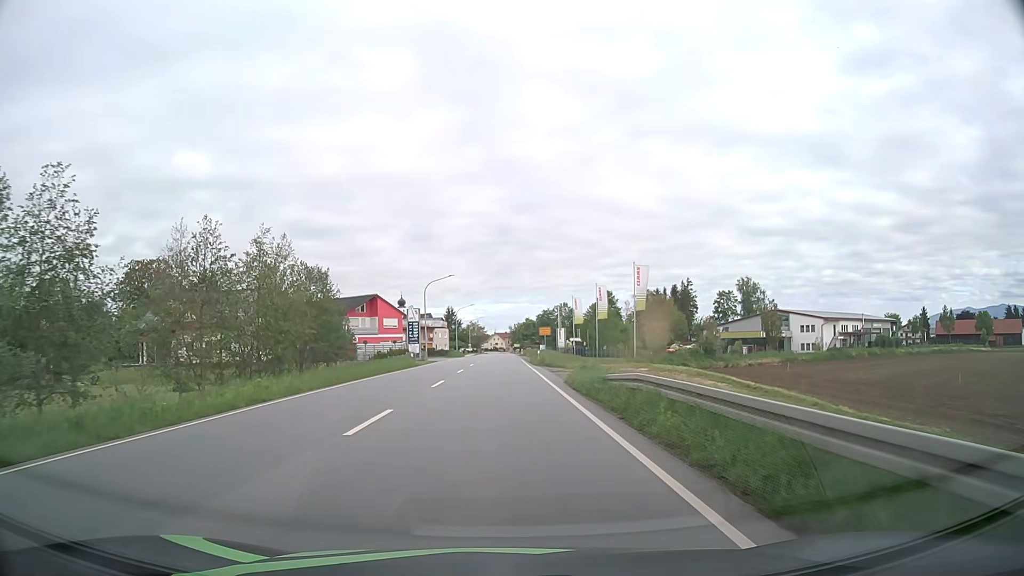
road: primary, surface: asphalt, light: Day
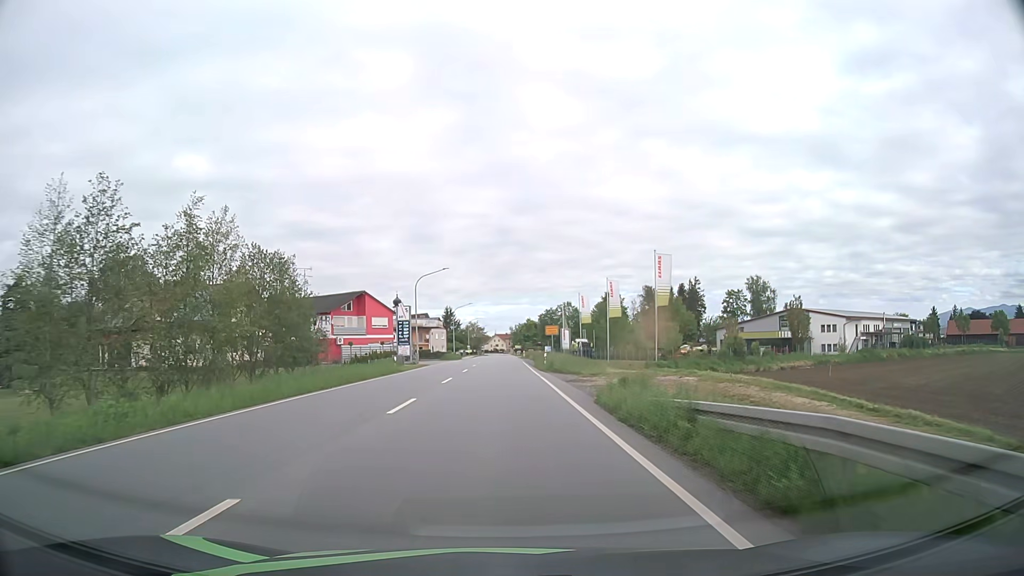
(0.0, +8.3) m; 0°
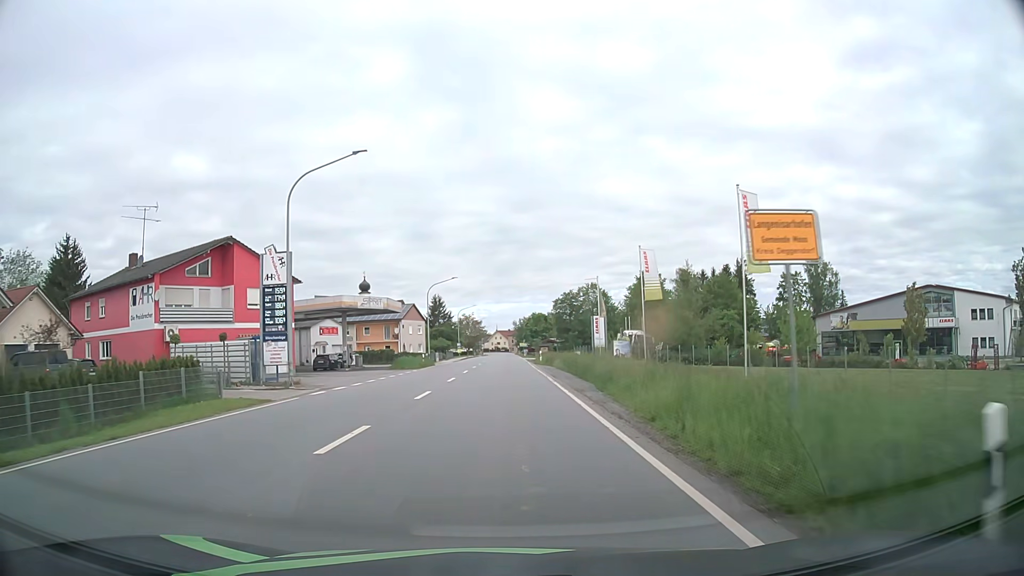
(-0.1, +41.7) m; 0°
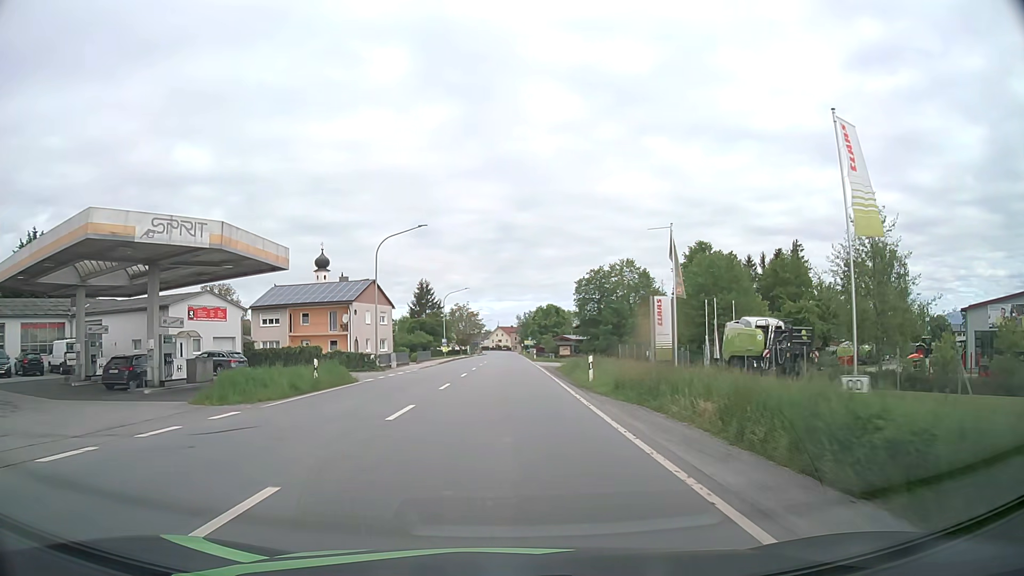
(-0.2, +32.1) m; 0°
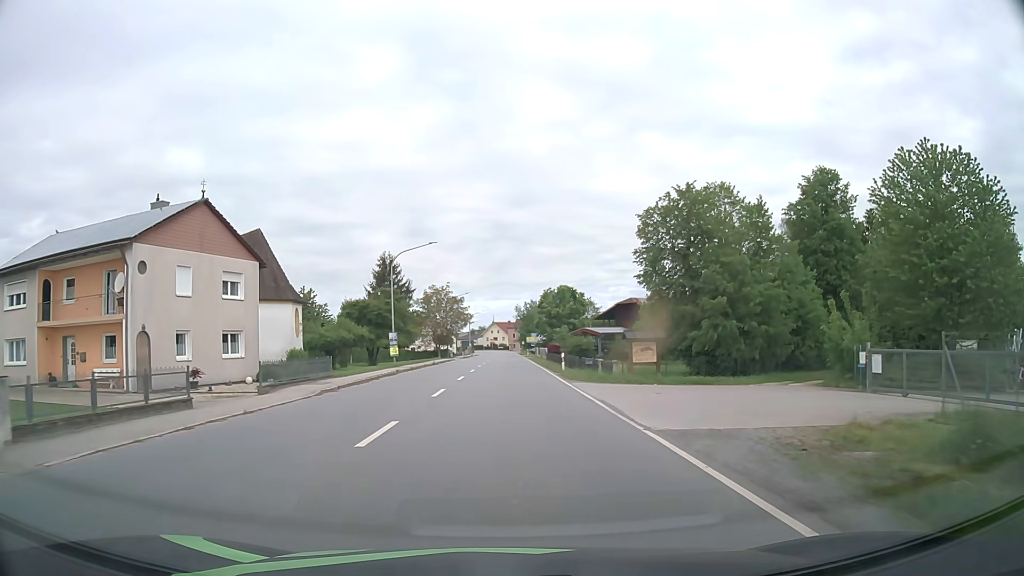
(0.0, +39.6) m; 0°
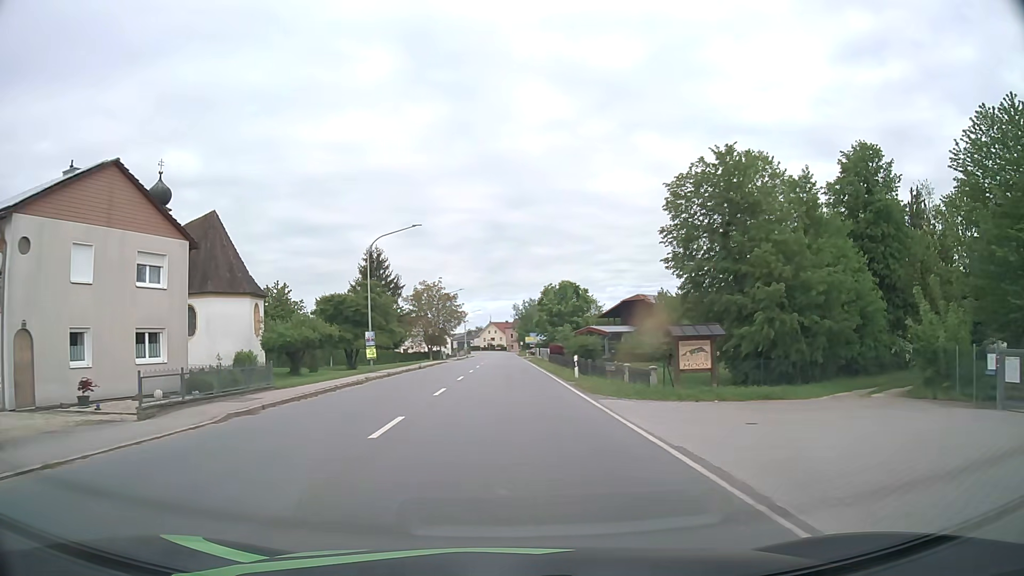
(0.0, +7.9) m; 0°
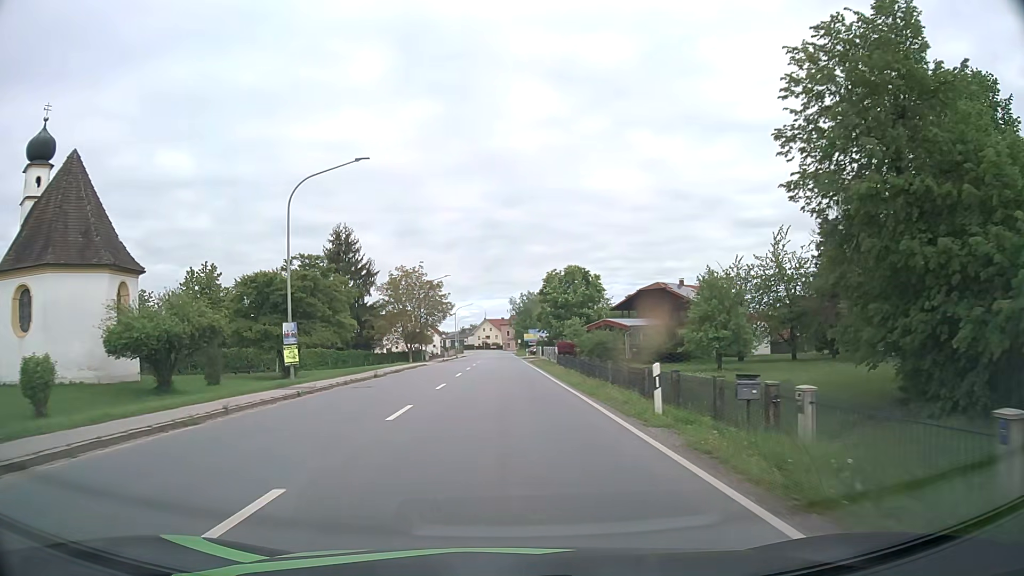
(+0.1, +15.8) m; 0°
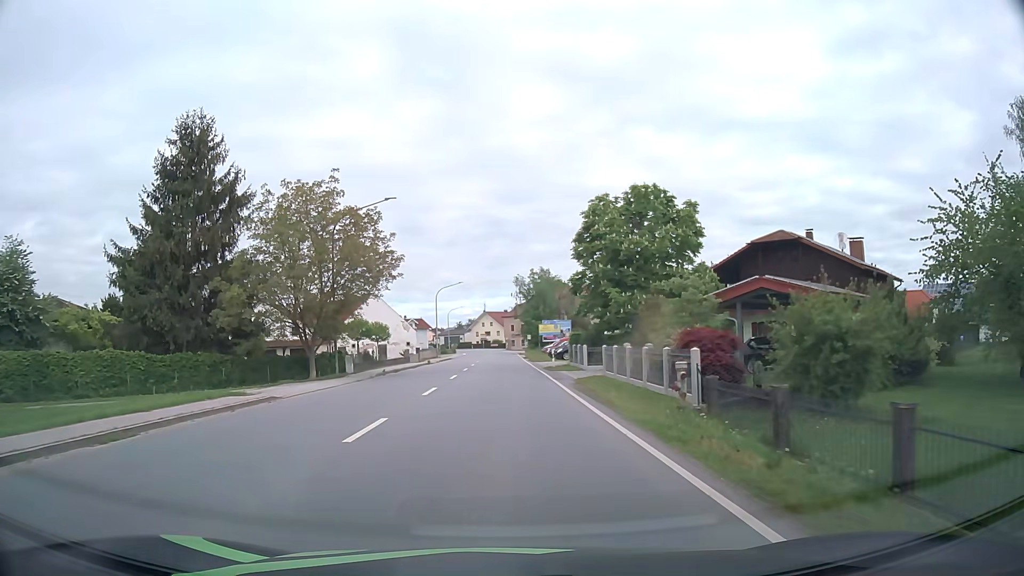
(0.0, +39.1) m; 0°
(0, +10) (0, +20) (0, +30) (0, +40) (0, +50) (0, +60) (0, +70) (0, +80) (0, +90) (-1, +100) m
